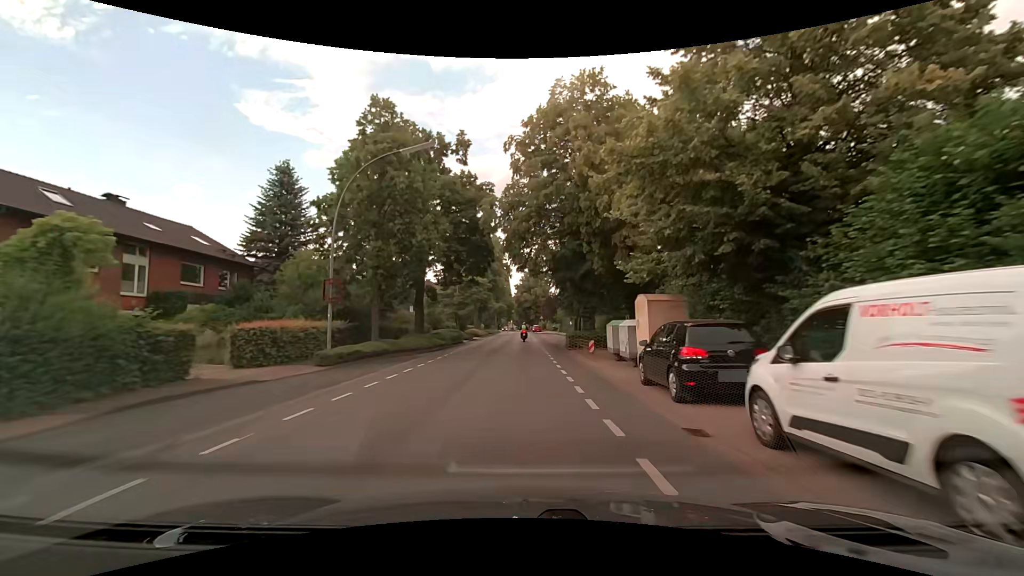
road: secondary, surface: asphalt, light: Day
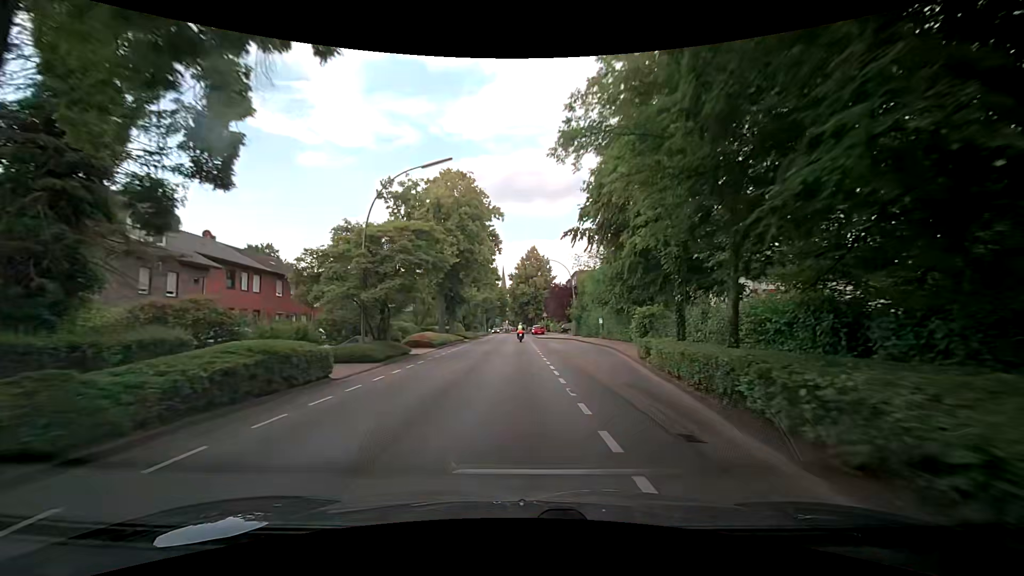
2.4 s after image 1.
(0.0, +29.7) m; 0°
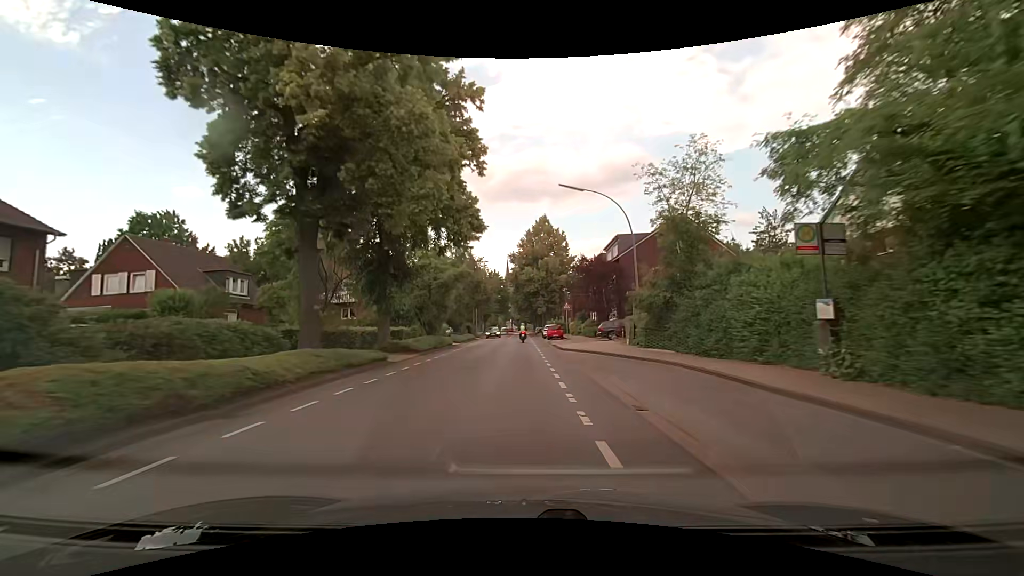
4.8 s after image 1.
(+0.1, +29.6) m; 0°
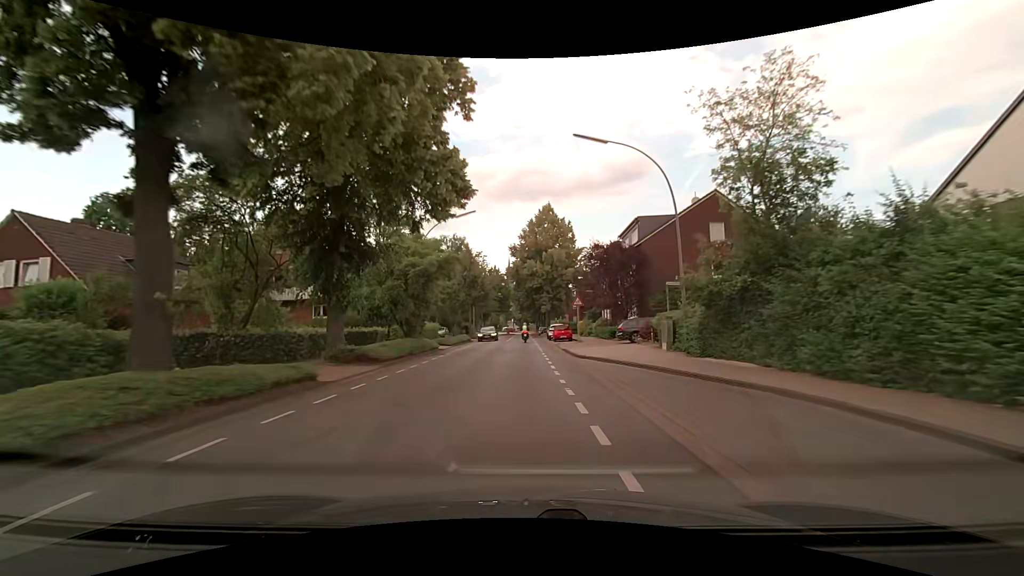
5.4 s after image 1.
(-0.1, +7.4) m; -1°
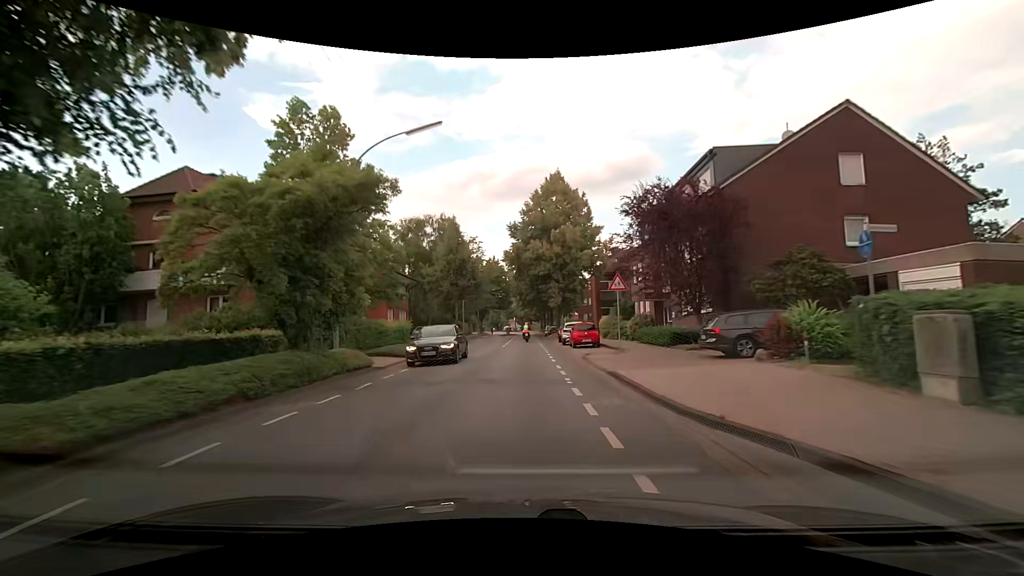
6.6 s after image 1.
(0.0, +14.7) m; 0°
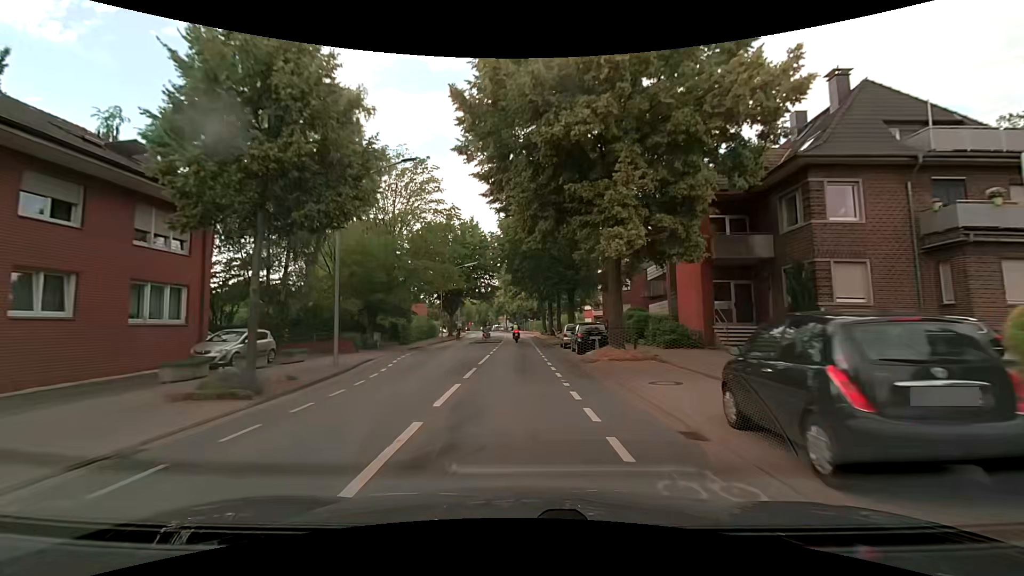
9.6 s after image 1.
(-0.1, +36.4) m; +1°
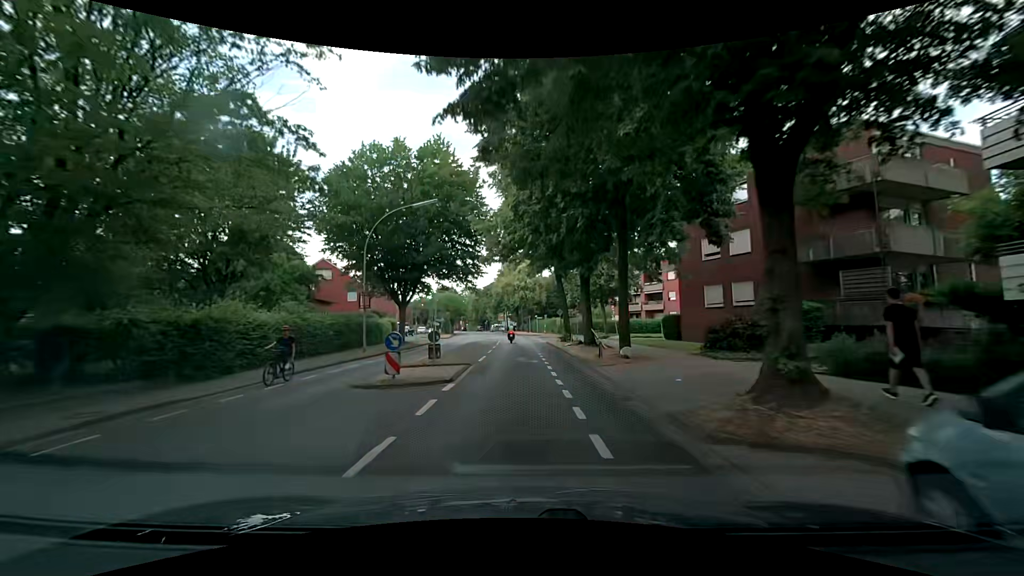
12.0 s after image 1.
(-0.2, +28.8) m; -1°
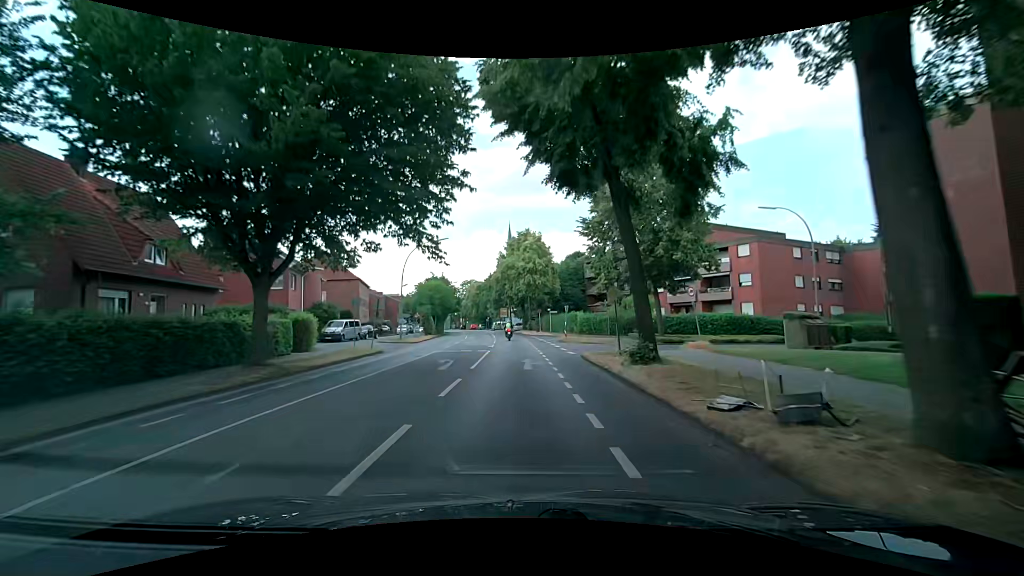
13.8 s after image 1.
(-0.1, +21.4) m; -1°
(0, +10) (0, +20) (0, +30) (-1, +40) (-1, +50) (-2, +60) (-3, +70) (-3, +80) (-5, +90) (-6, +100) m
